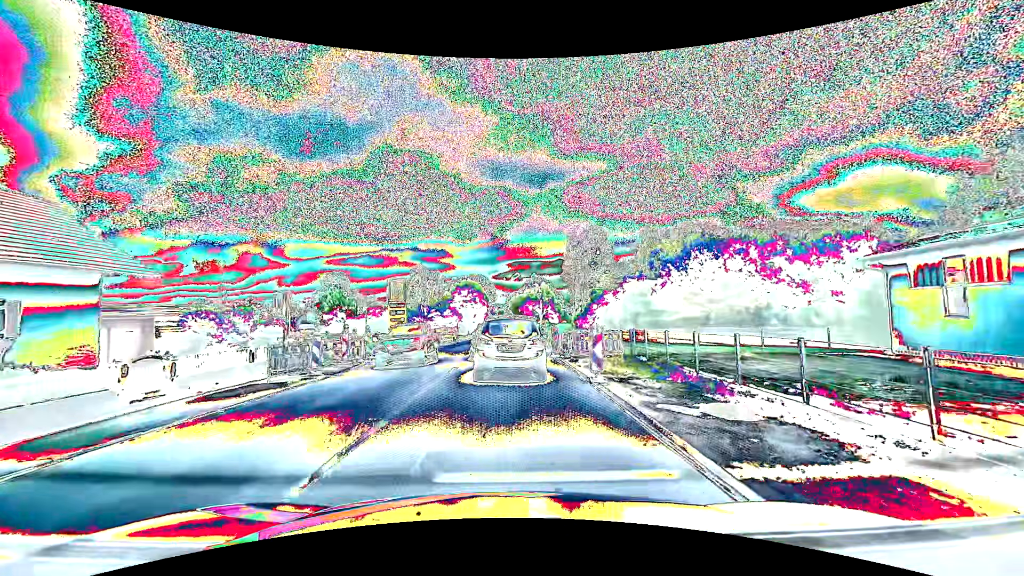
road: primary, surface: asphalt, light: Day
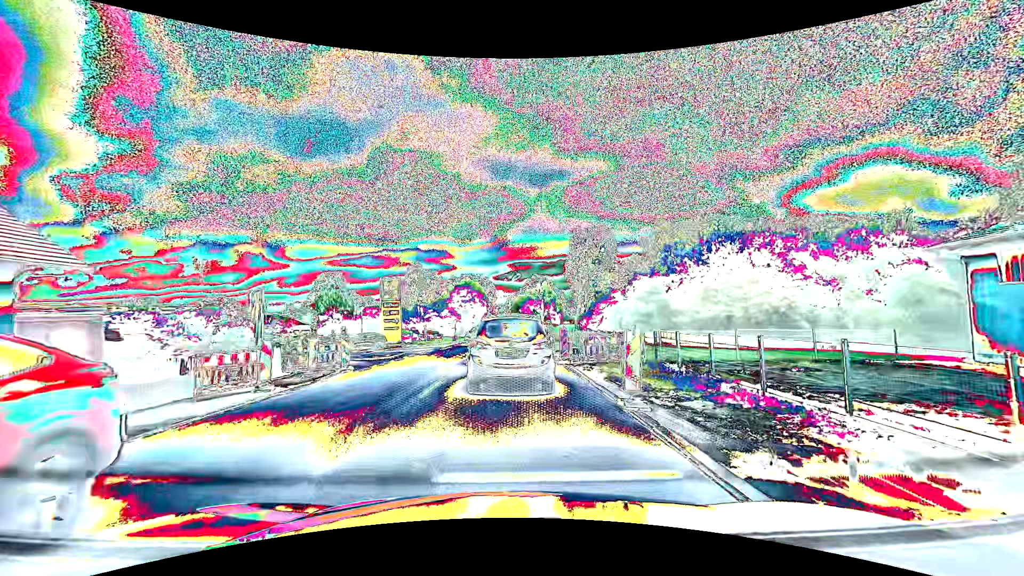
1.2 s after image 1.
(0.0, +3.3) m; 0°
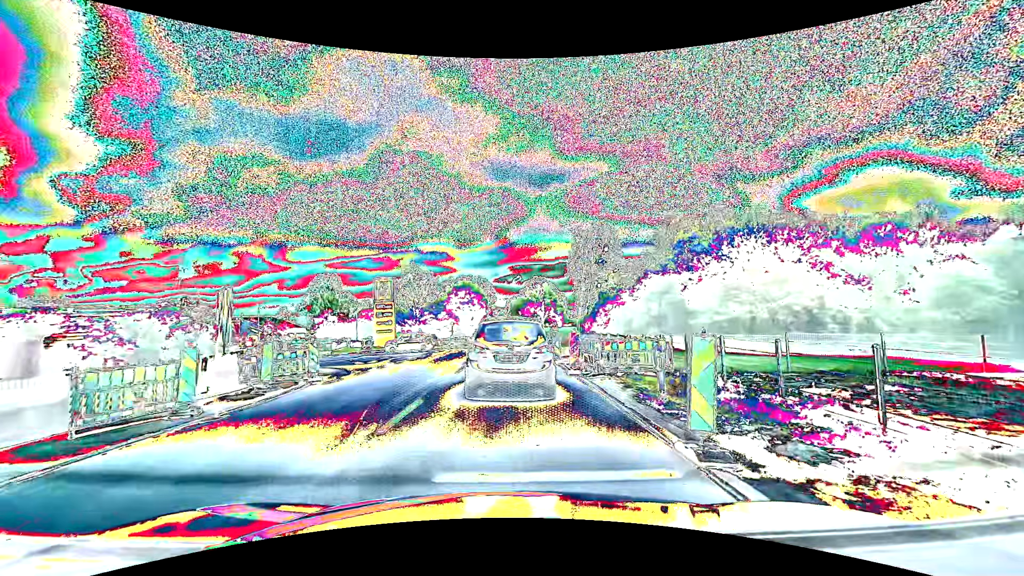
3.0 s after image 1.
(0.0, +3.1) m; 0°
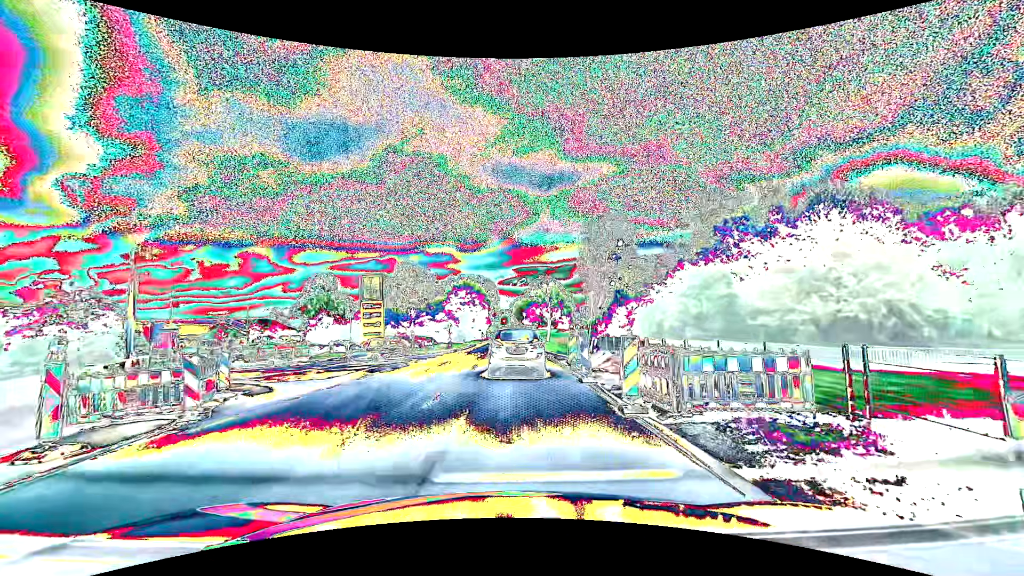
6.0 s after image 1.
(-0.1, +6.7) m; -2°
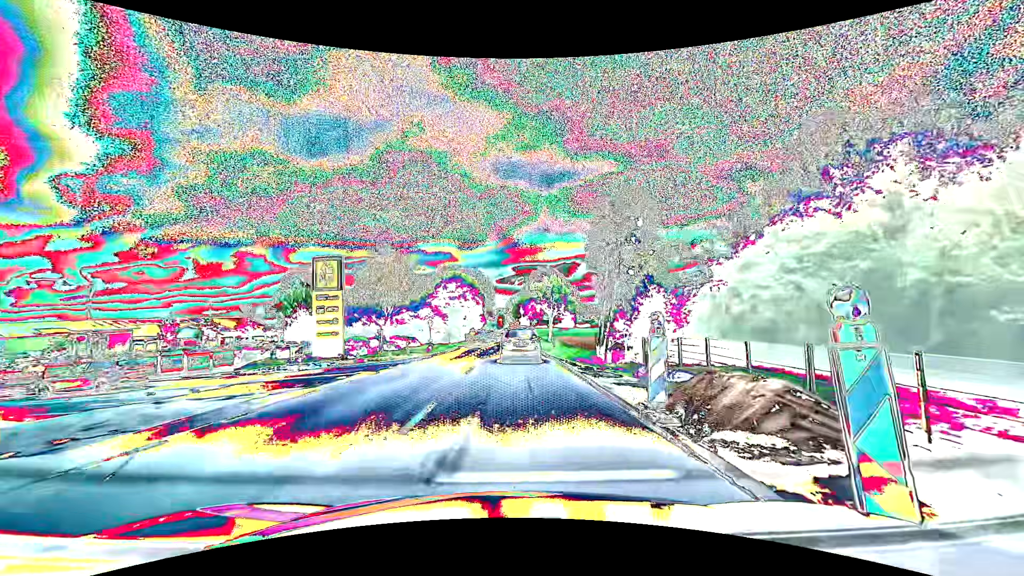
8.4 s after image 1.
(+0.1, +11.5) m; +1°
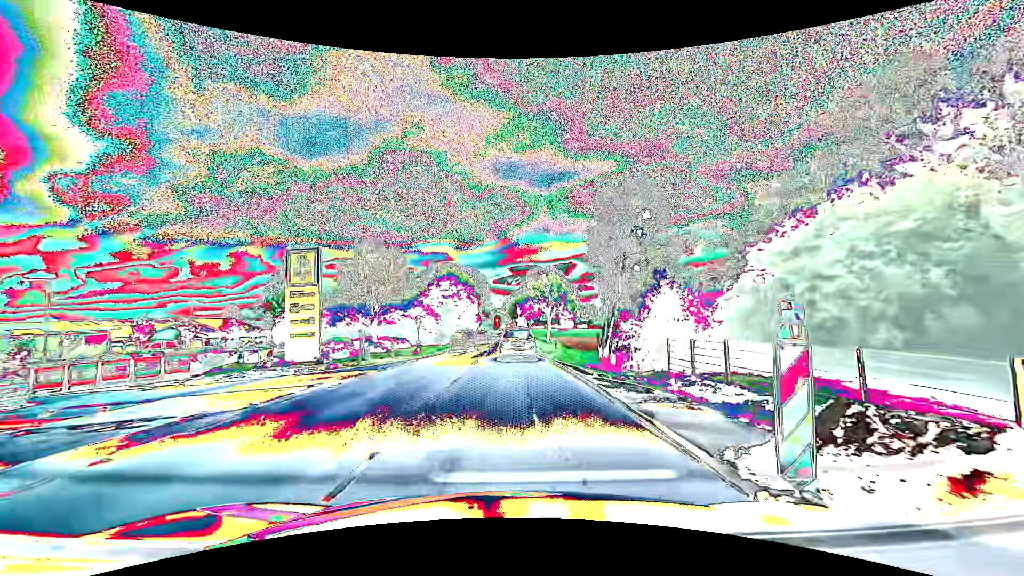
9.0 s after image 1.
(0.0, +4.0) m; 0°
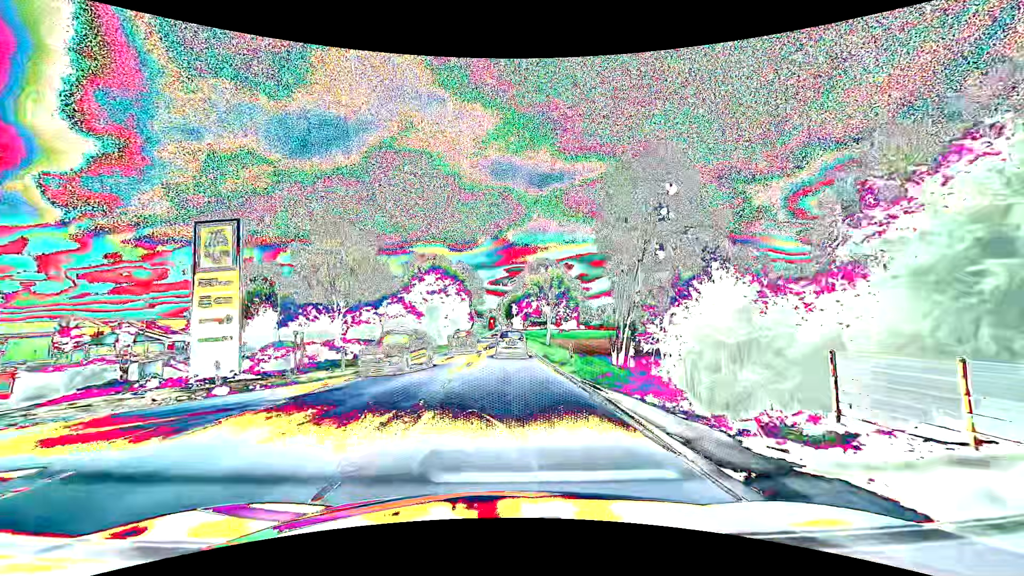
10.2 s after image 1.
(0.0, +9.6) m; +1°
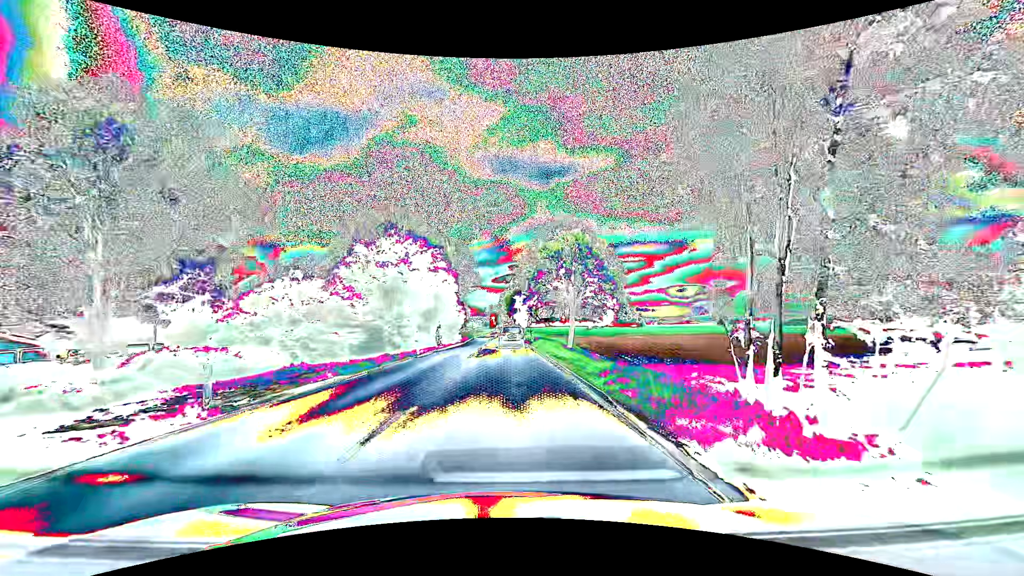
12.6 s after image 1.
(-0.1, +24.8) m; 0°
(0, +10) (0, +20) (0, +30) (0, +40) (0, +50) (0, +60) (0, +70) (-1, +80) (-1, +90) (-1, +100) m
